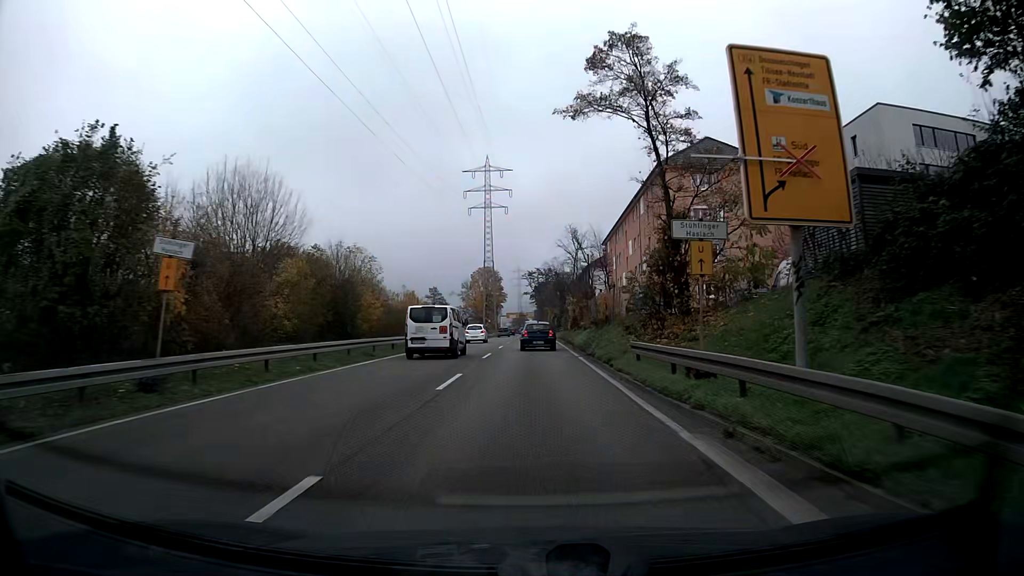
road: trunk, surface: asphalt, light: Day
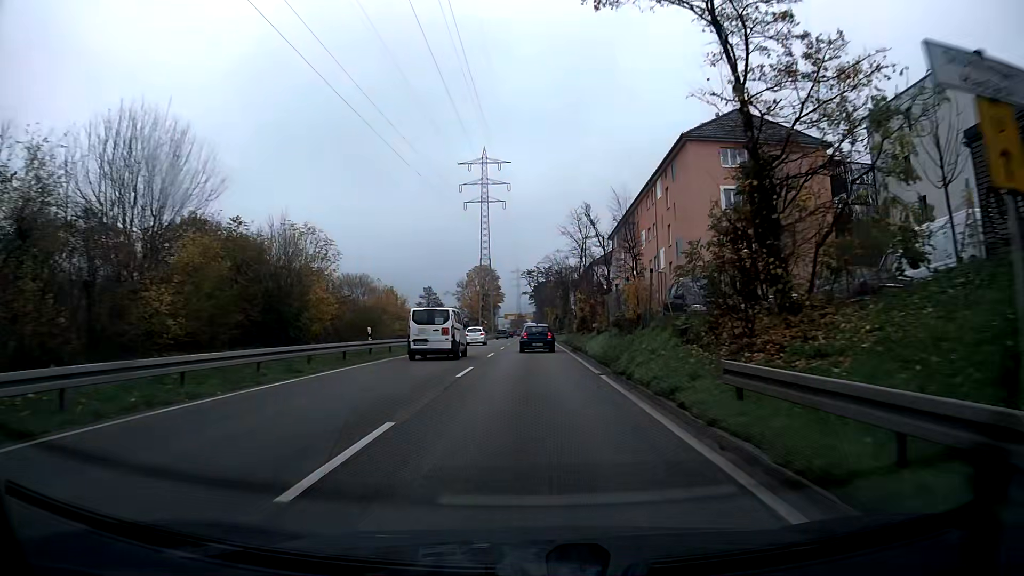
(0.0, +8.6) m; 0°
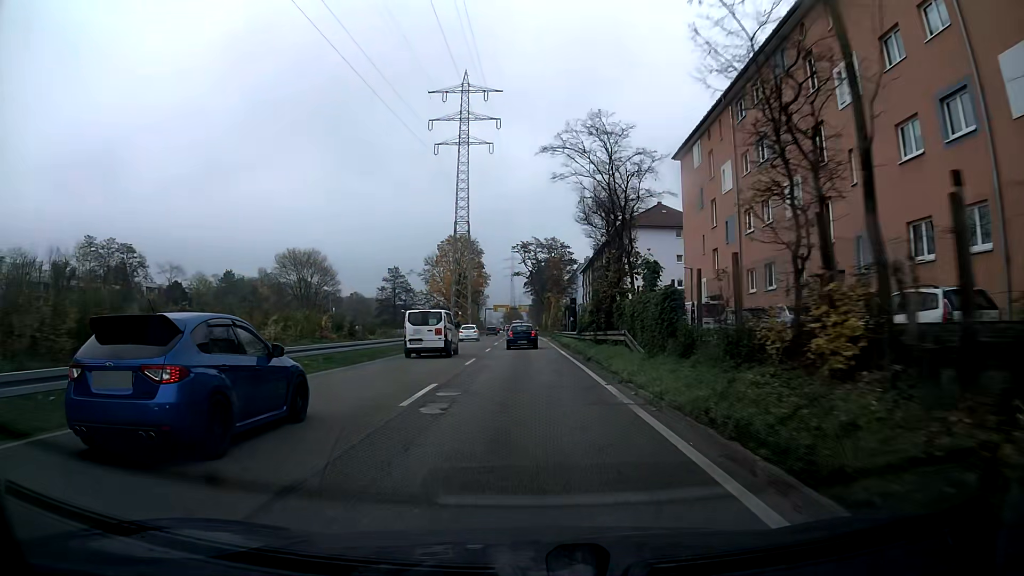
(+0.1, +42.1) m; 0°
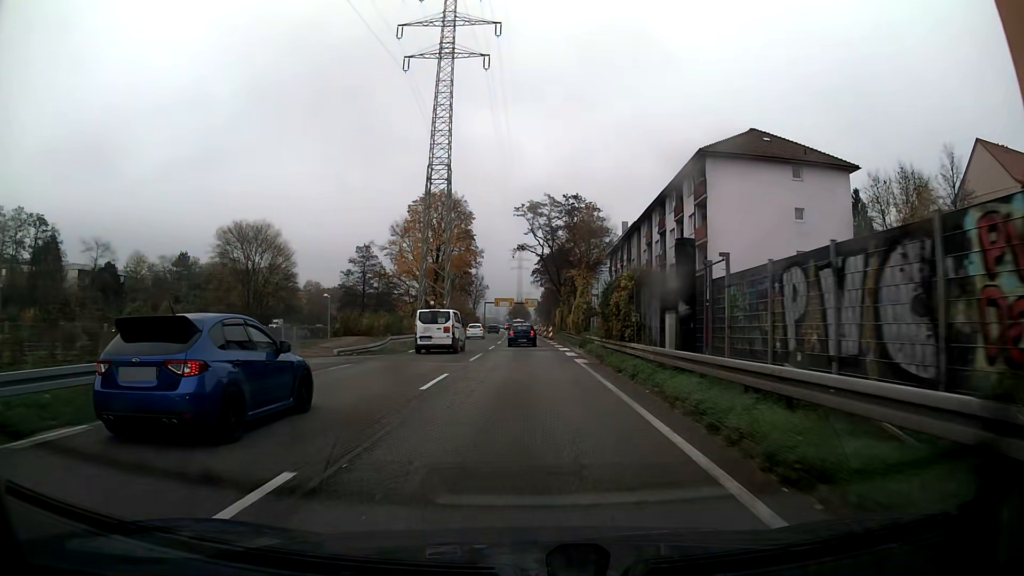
(-0.1, +33.4) m; -1°
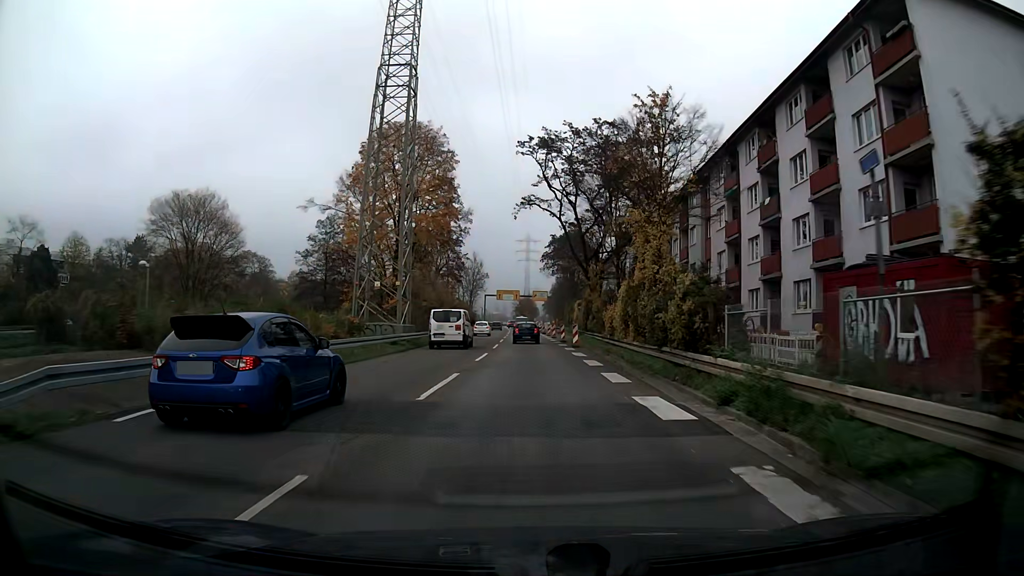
(-0.2, +25.2) m; -1°
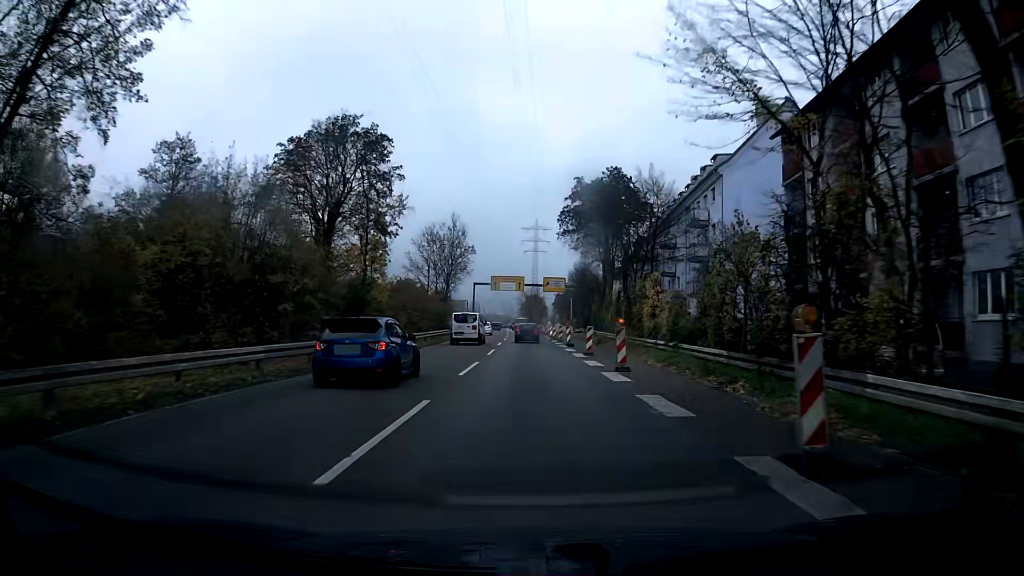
(-0.2, +42.2) m; 0°
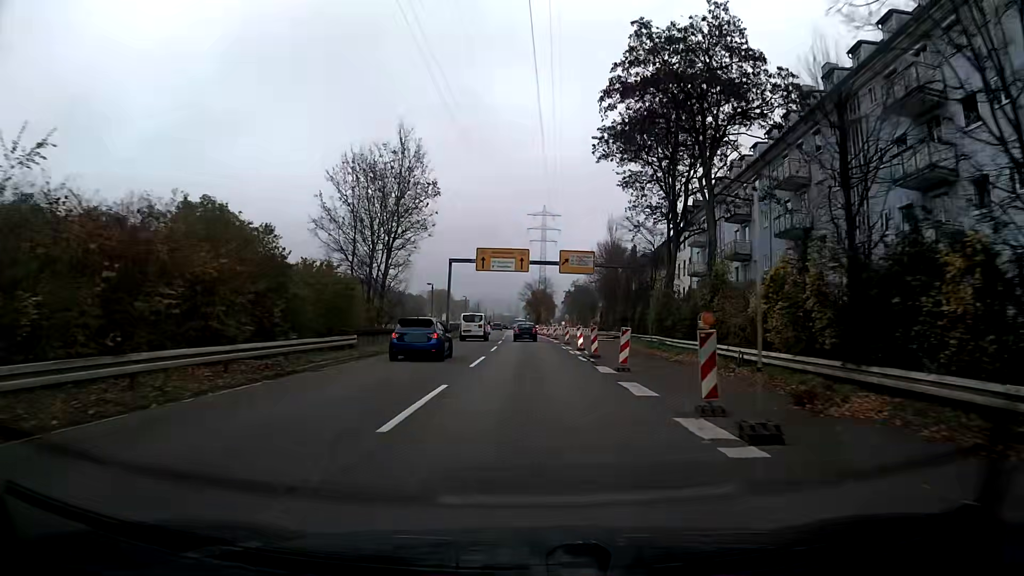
(-0.4, +33.9) m; -2°
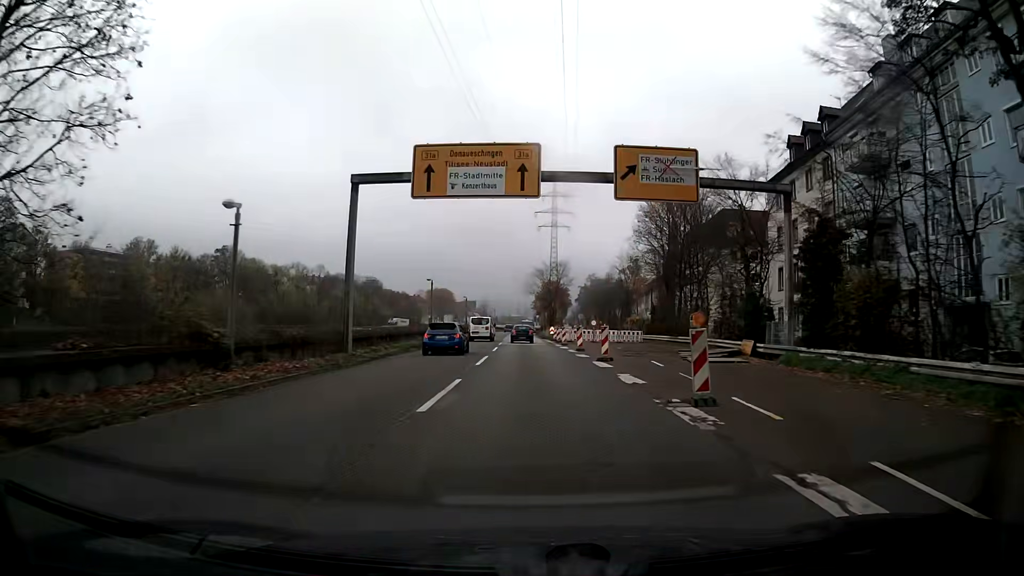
(0.0, +34.4) m; 0°
